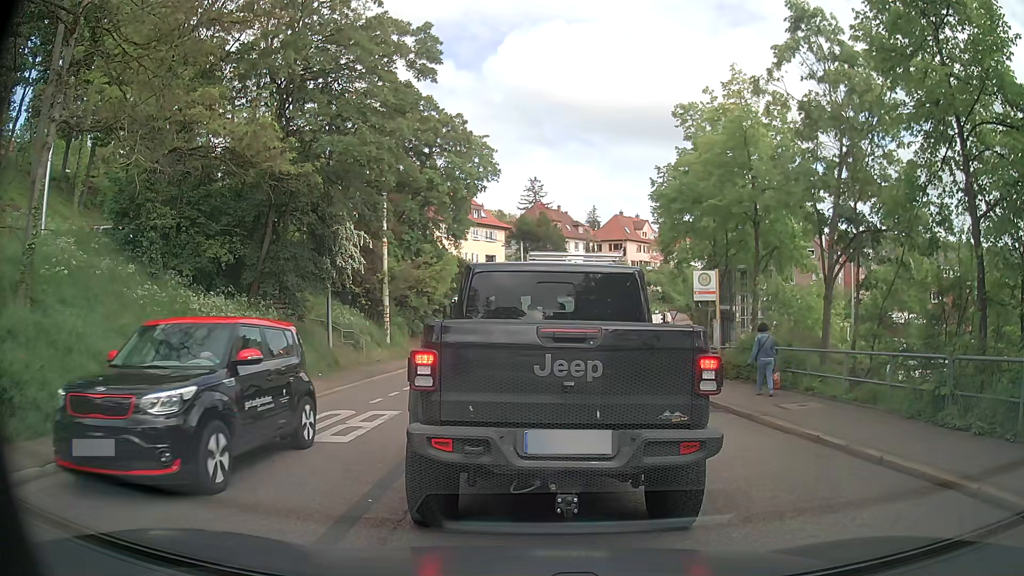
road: secondary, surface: asphalt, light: Day
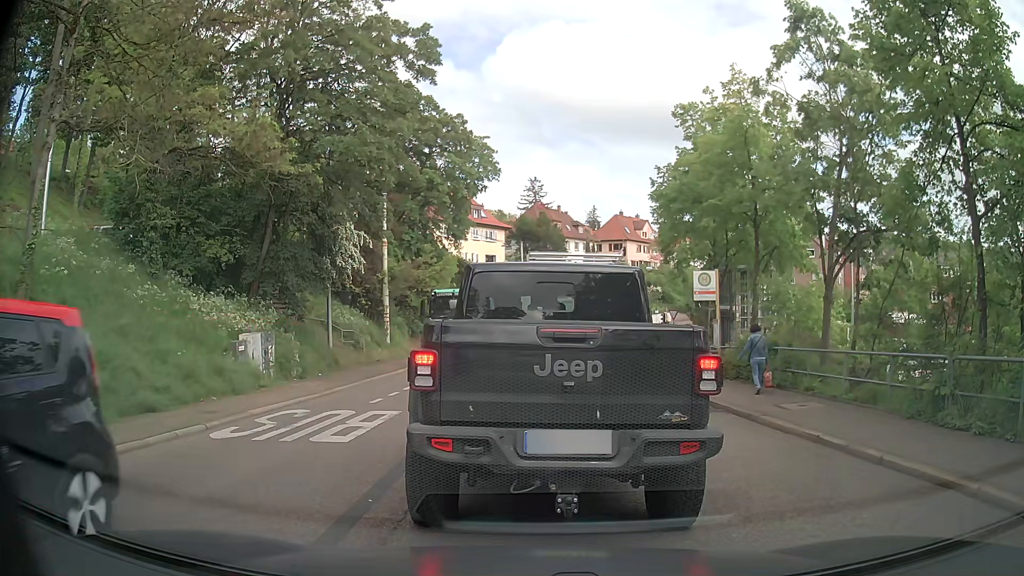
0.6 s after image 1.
(0.0, 0.0) m; 0°
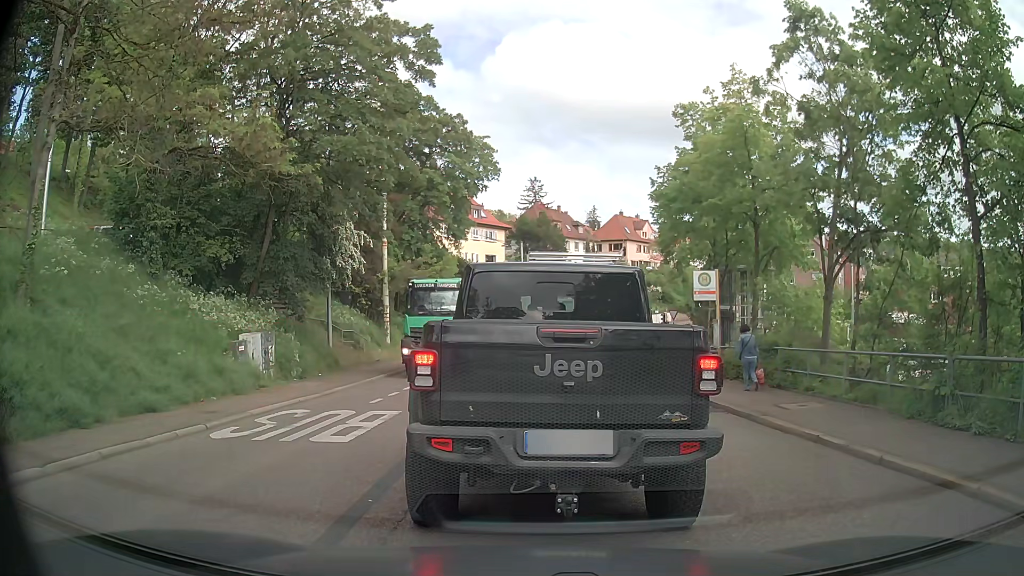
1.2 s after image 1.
(0.0, 0.0) m; 0°
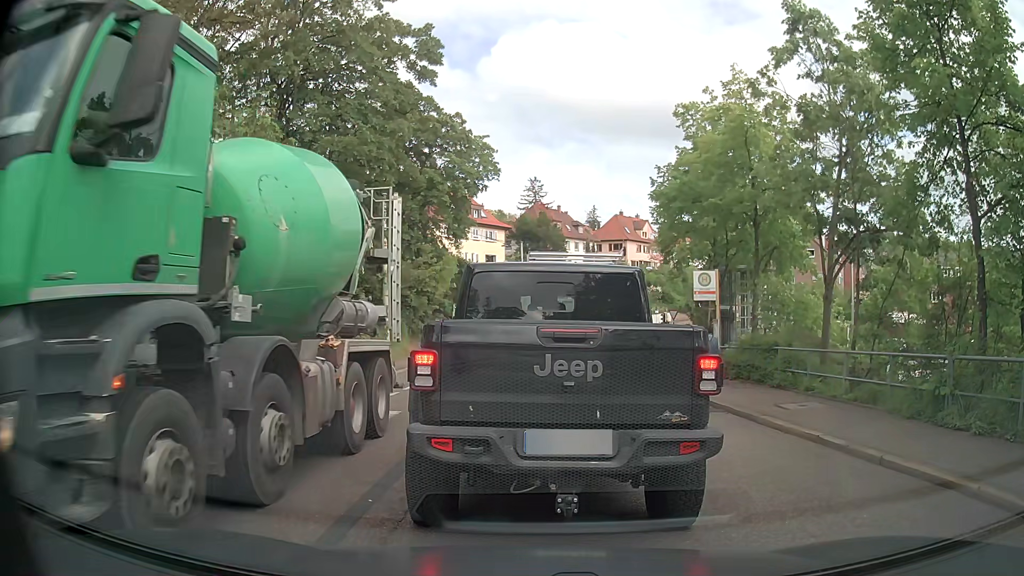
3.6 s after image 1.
(0.0, 0.0) m; 0°
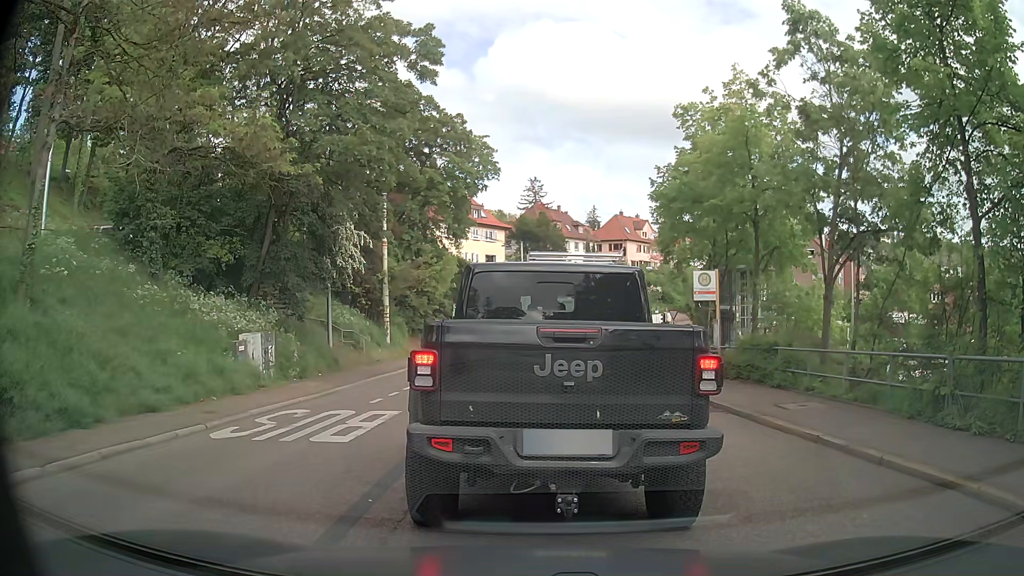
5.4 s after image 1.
(0.0, 0.0) m; 0°
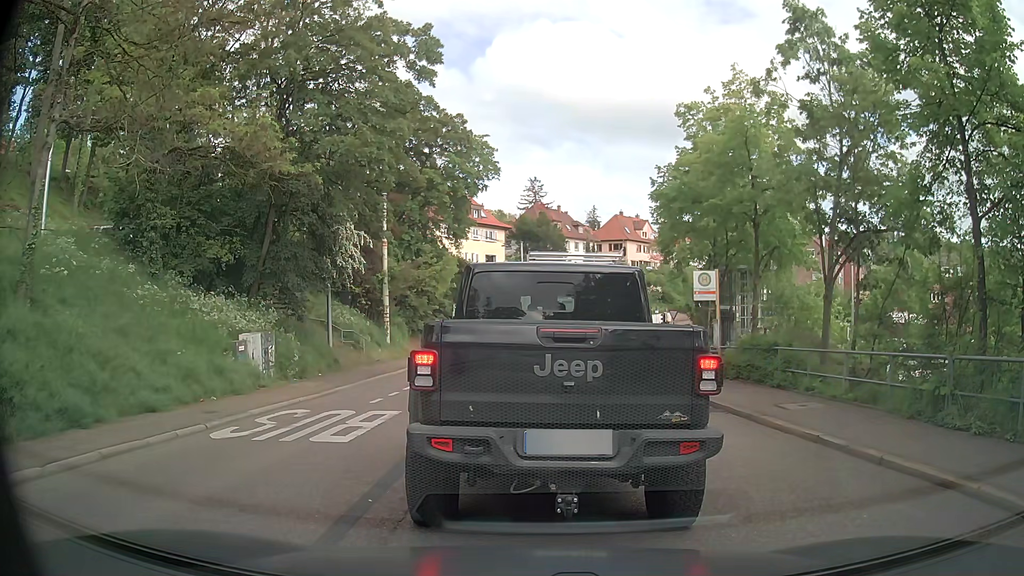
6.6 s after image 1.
(0.0, 0.0) m; 0°
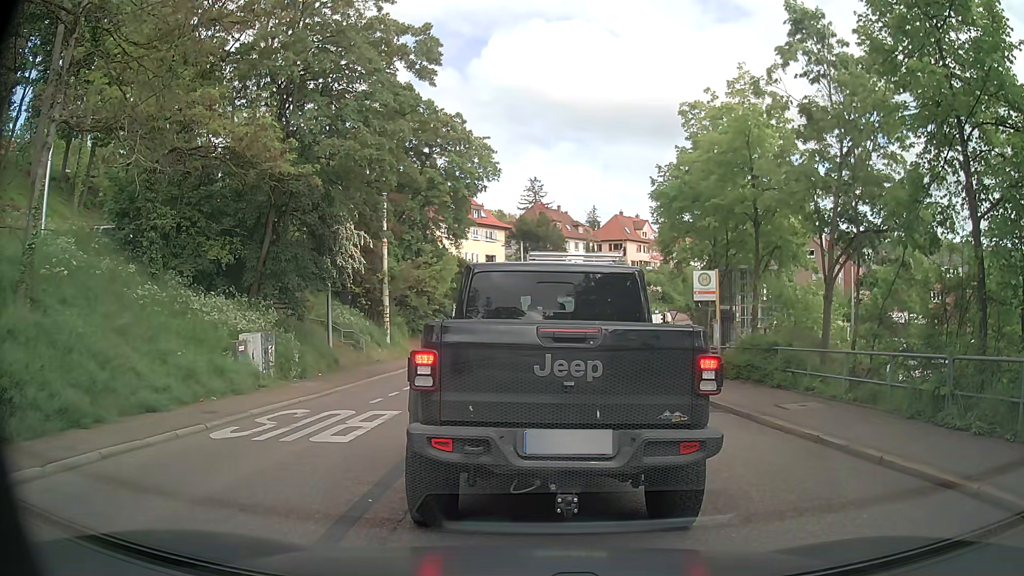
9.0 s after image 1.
(0.0, 0.0) m; 0°
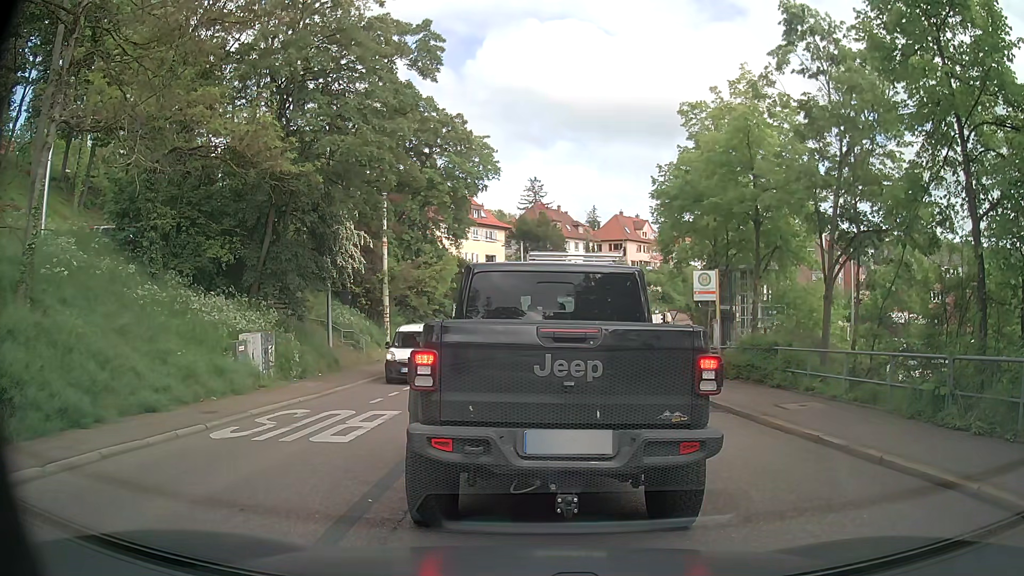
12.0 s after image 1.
(0.0, 0.0) m; 0°
(0, +10) (0, +20) (+1, +30) (+2, +40) (+5, +49) (+9, +59) (+13, +68) (+17, +77) (+23, +85) (+28, +94) m
